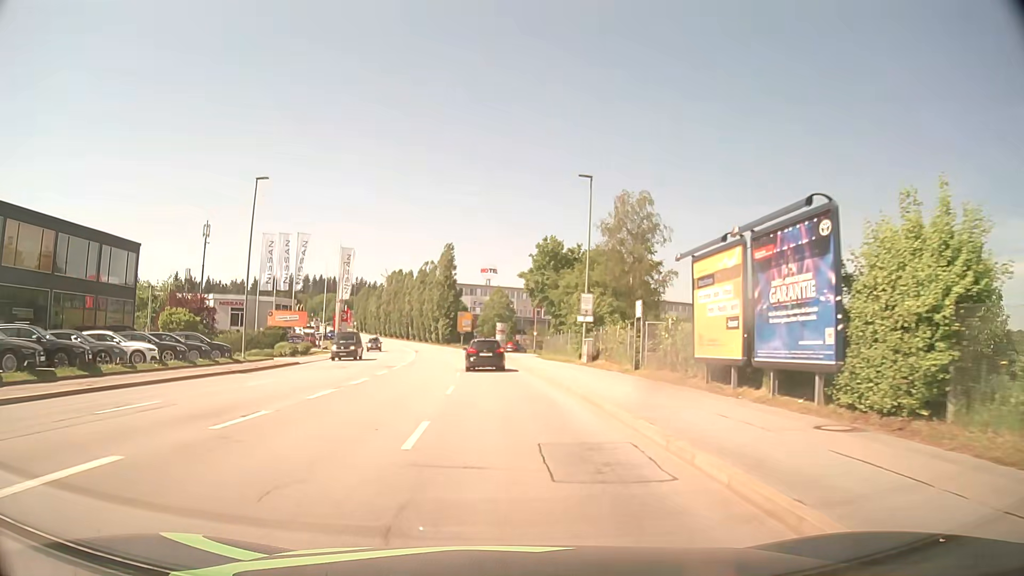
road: tertiary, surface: asphalt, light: Day
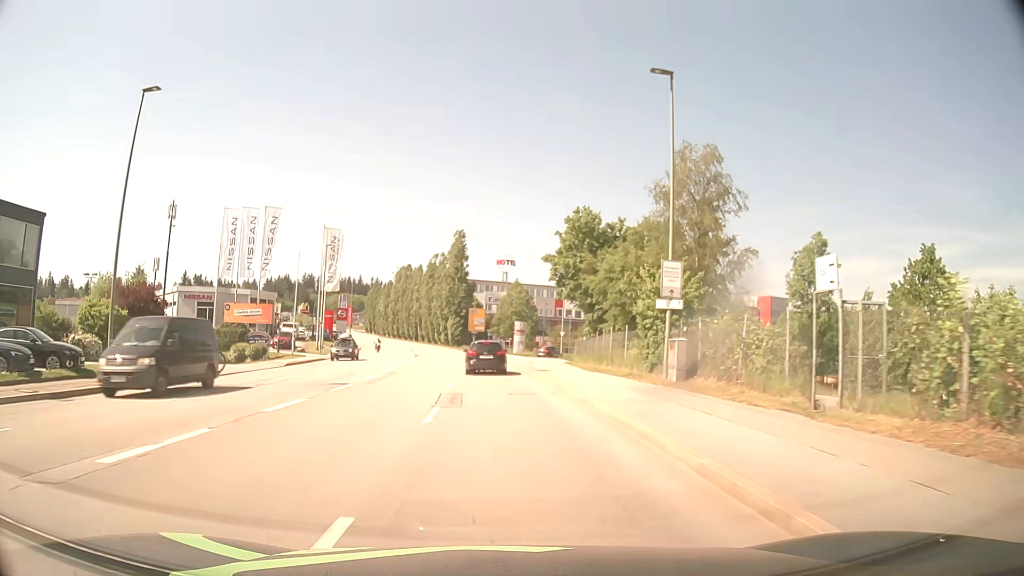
(-0.2, +15.2) m; -2°
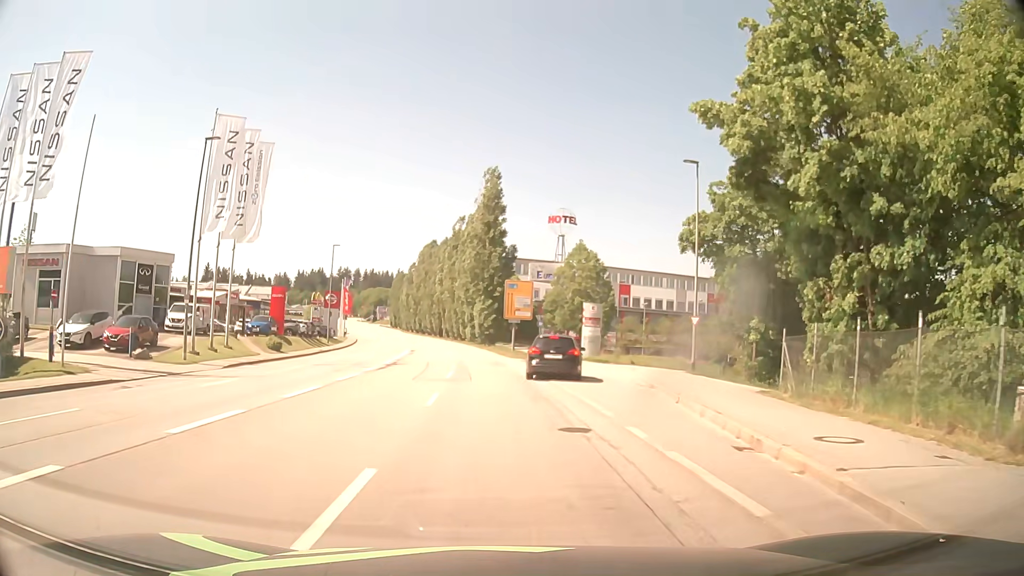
(-0.9, +34.5) m; -4°
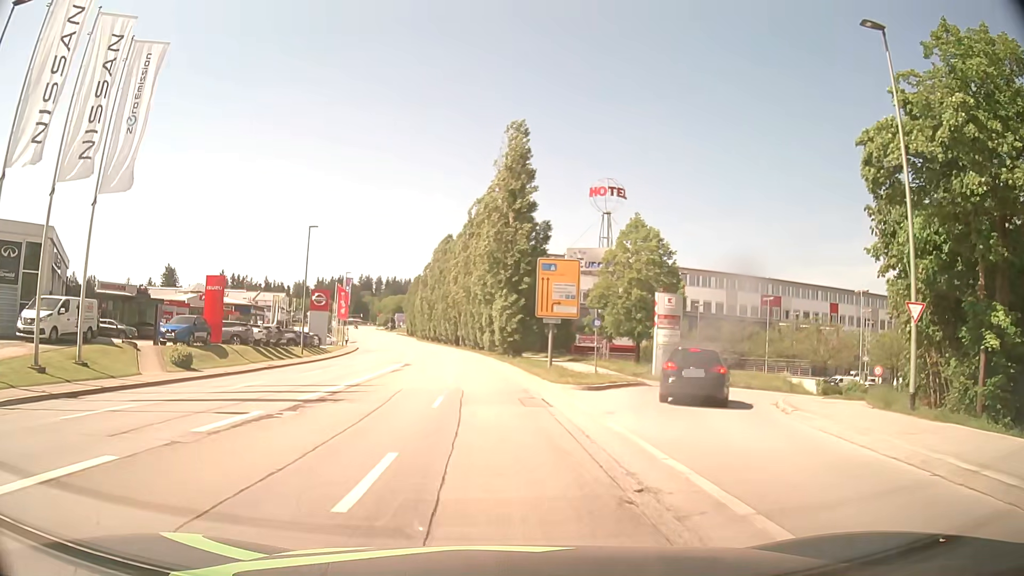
(-0.2, +17.0) m; -1°
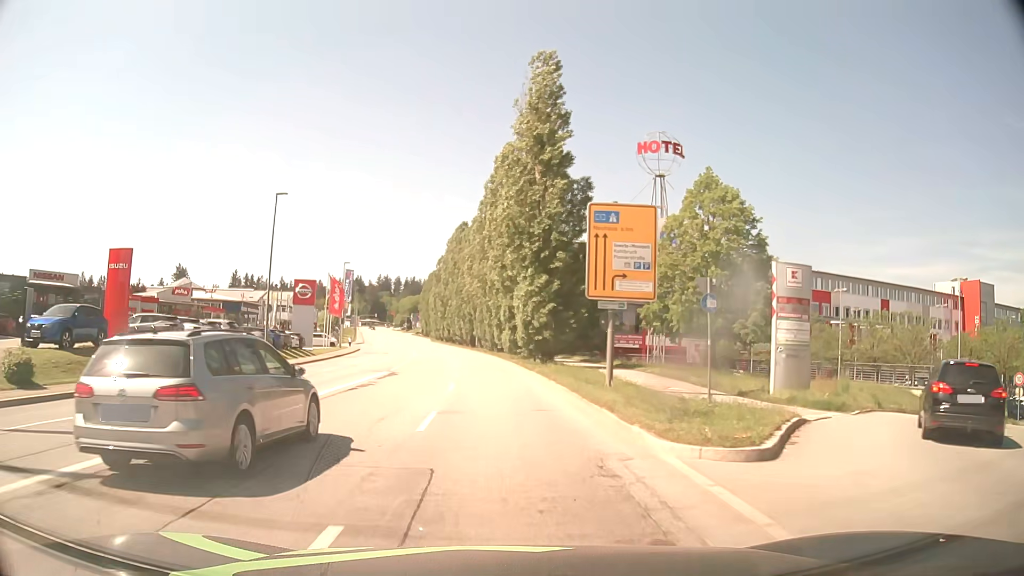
(-0.3, +12.9) m; -2°
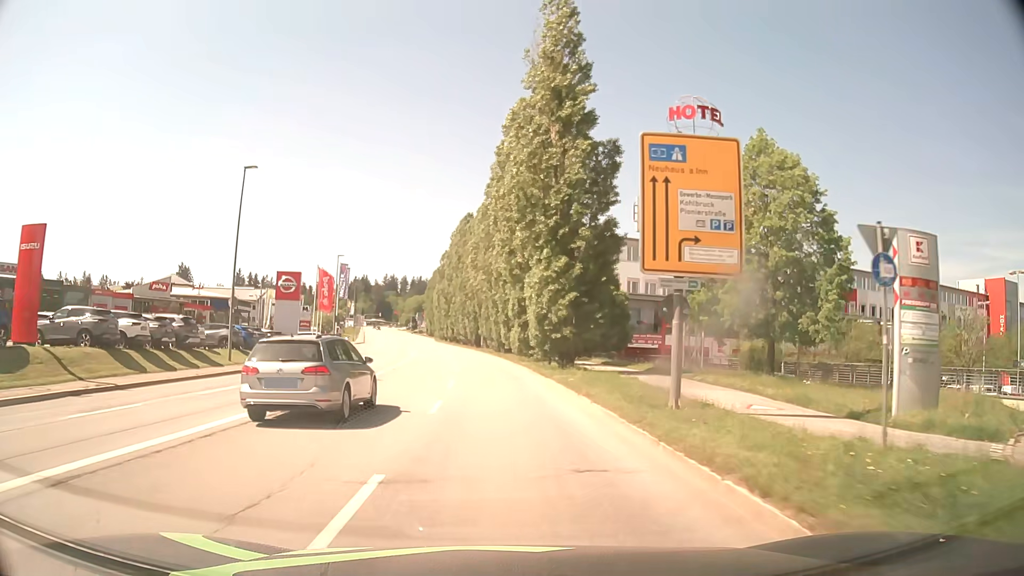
(0.0, +6.8) m; 0°
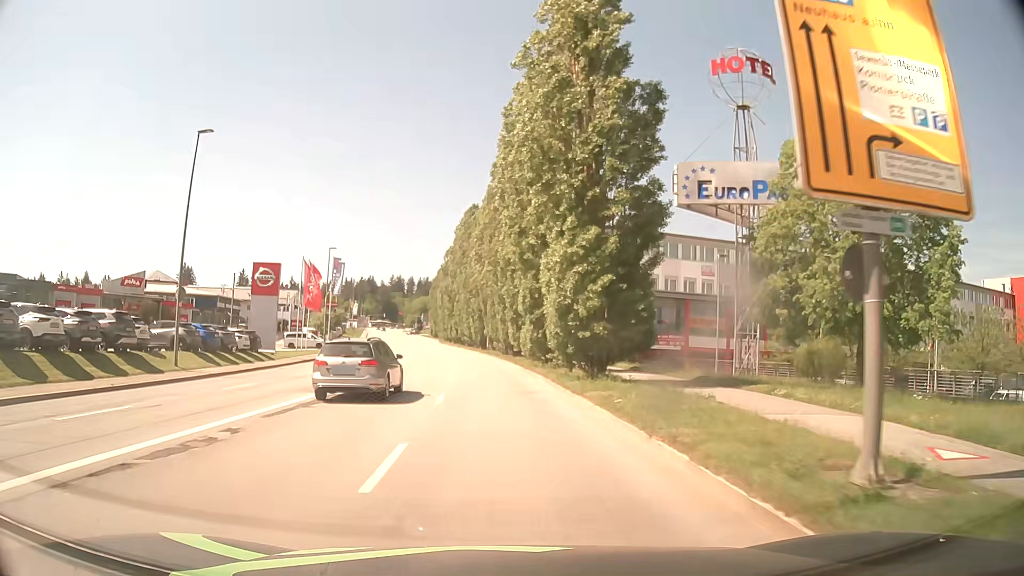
(0.0, +7.0) m; -1°
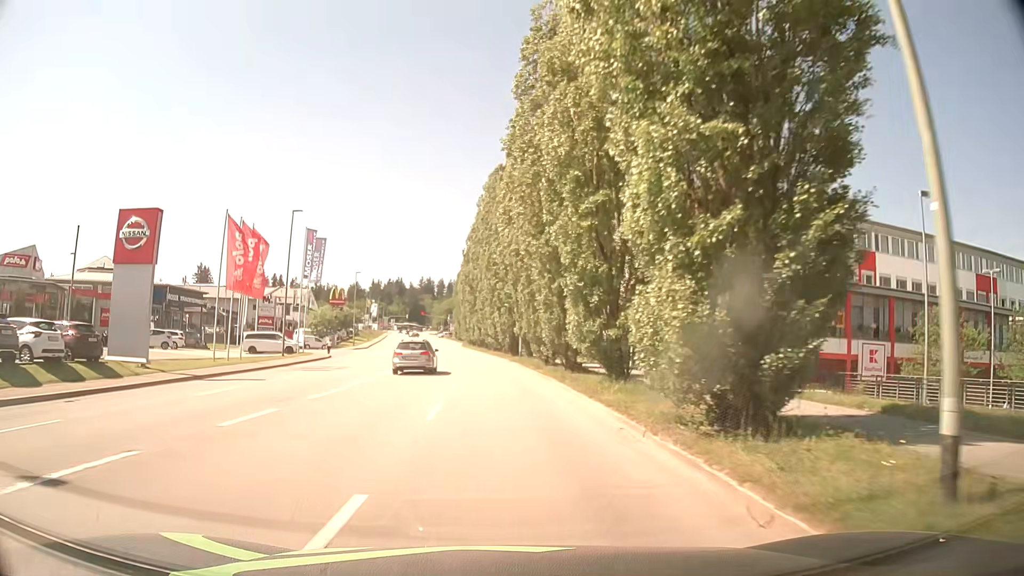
(-0.5, +21.4) m; -4°
